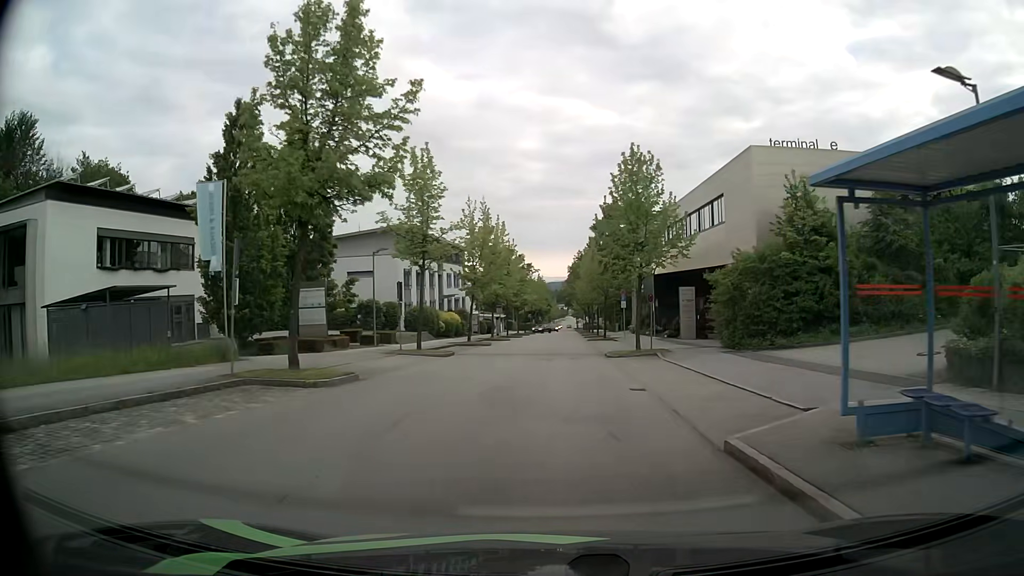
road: secondary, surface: asphalt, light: Day
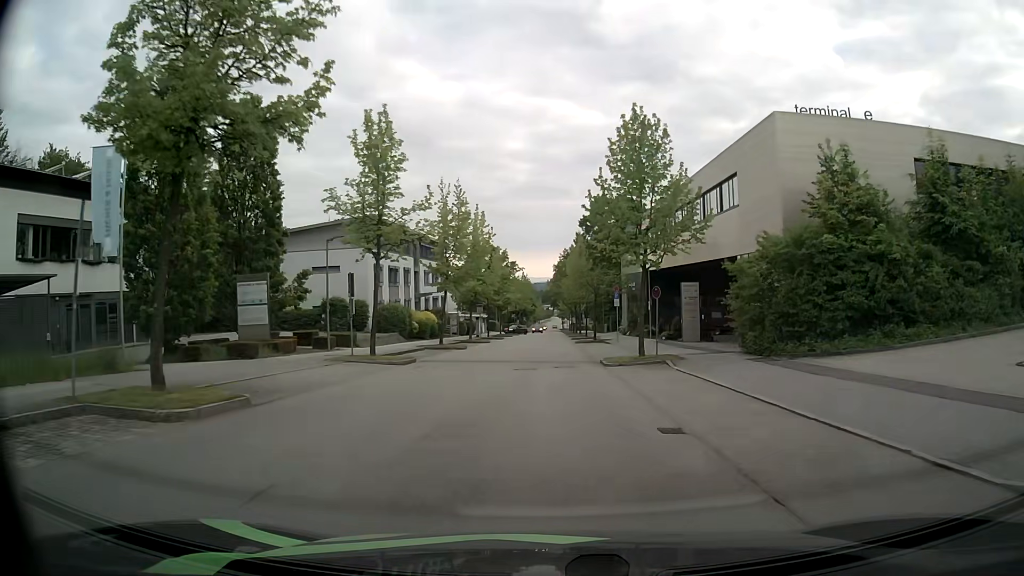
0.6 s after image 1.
(0.0, +5.5) m; +1°
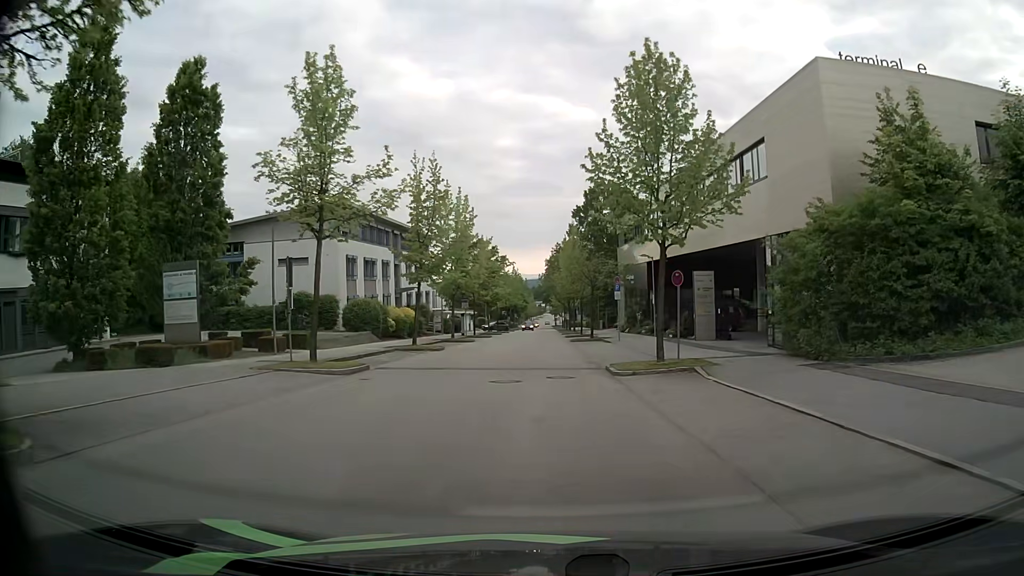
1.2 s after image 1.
(+0.1, +5.5) m; +1°
(0, +10) (0, +20) (0, +30) (0, +40) (-1, +50) (-1, +60) (-1, +70) (-1, +80) (-1, +90) (-1, +100) m
